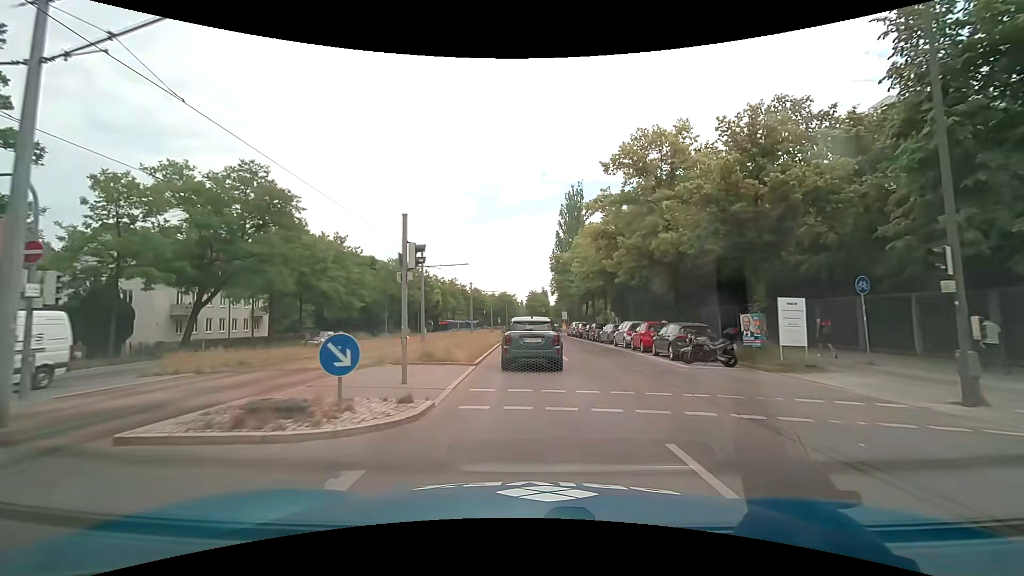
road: secondary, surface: asphalt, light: Day
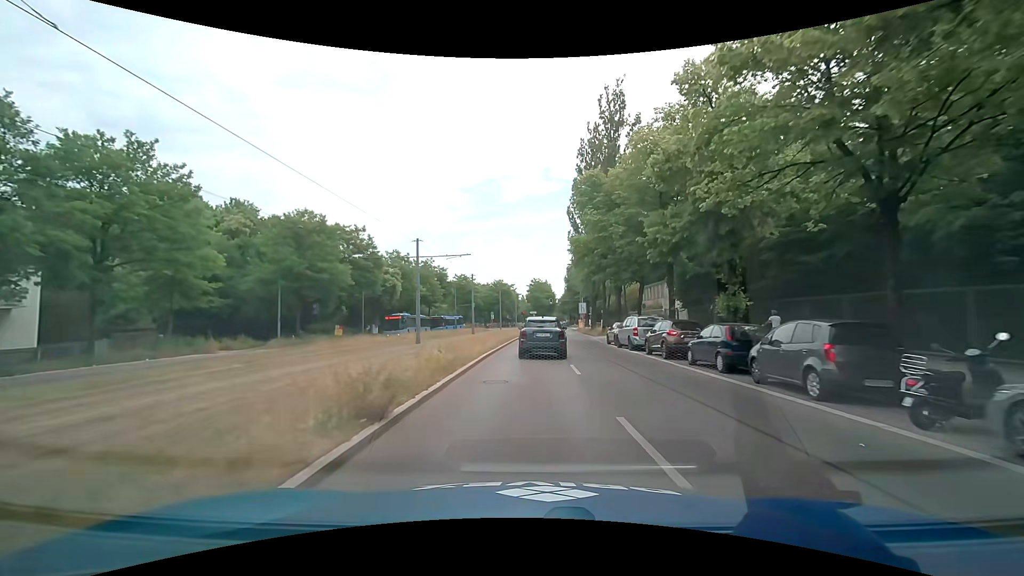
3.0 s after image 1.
(0.0, +32.8) m; 0°
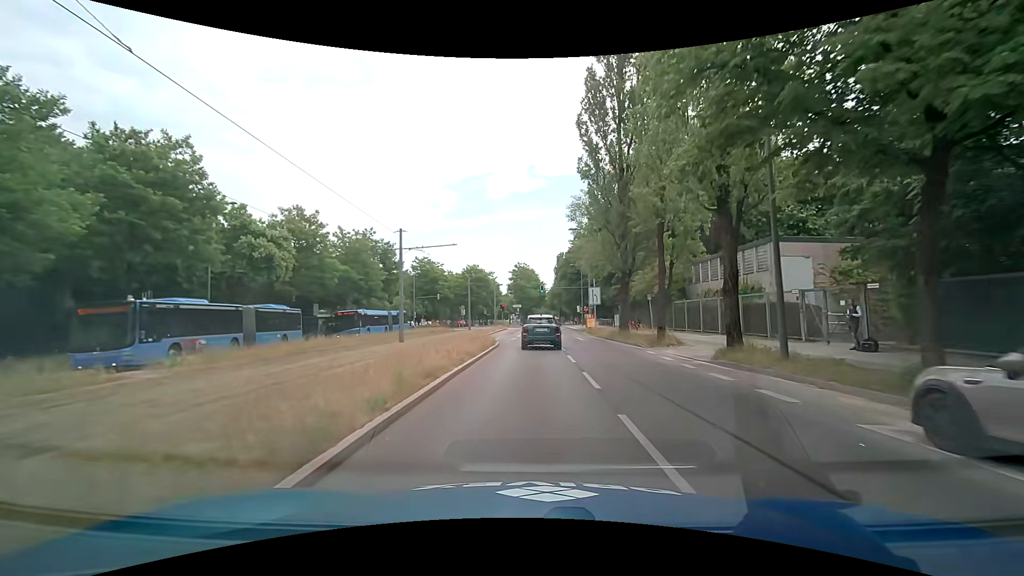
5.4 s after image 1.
(+0.4, +27.5) m; +2°
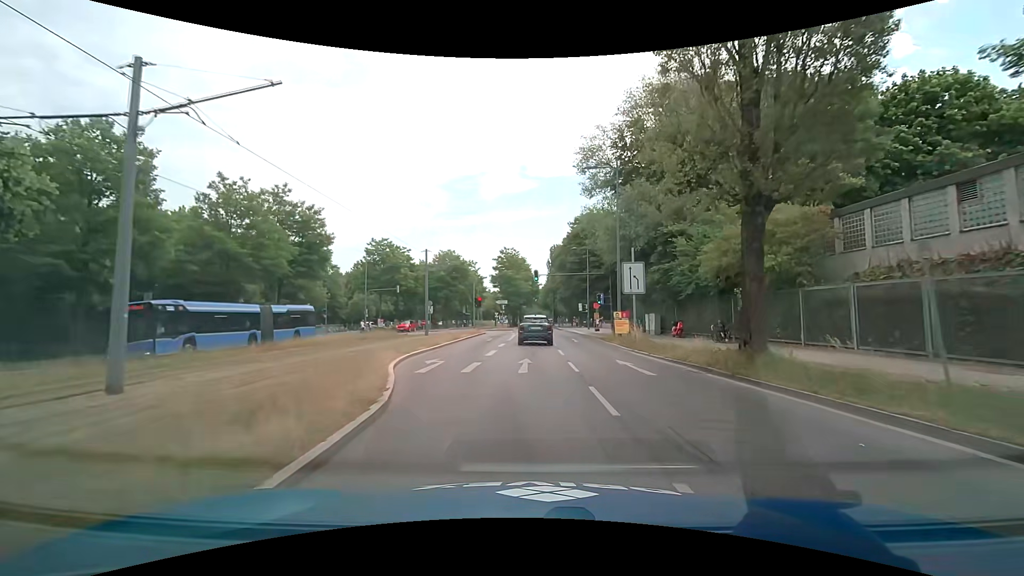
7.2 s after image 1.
(+0.1, +20.7) m; 0°
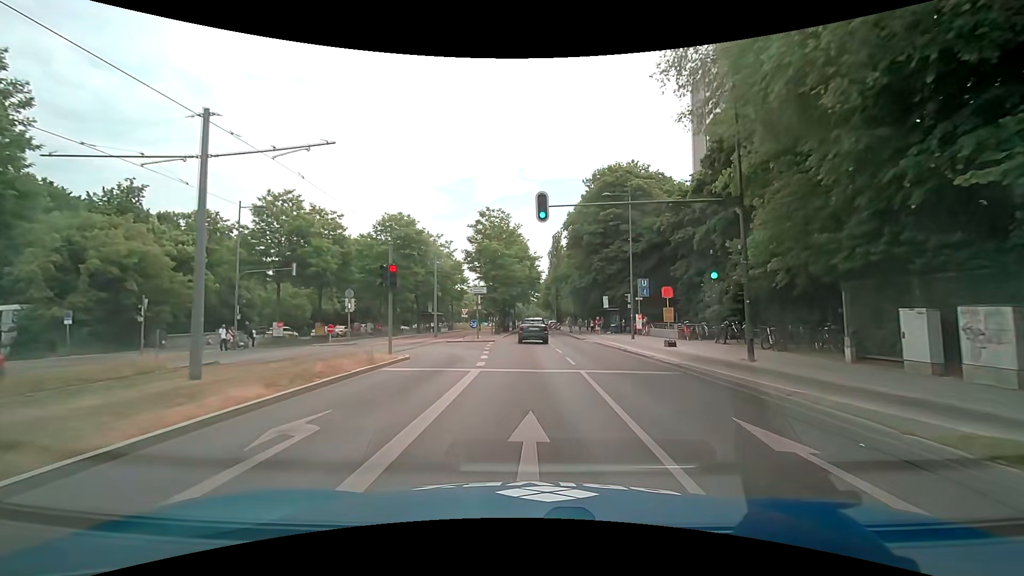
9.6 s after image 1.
(+0.4, +27.9) m; +1°
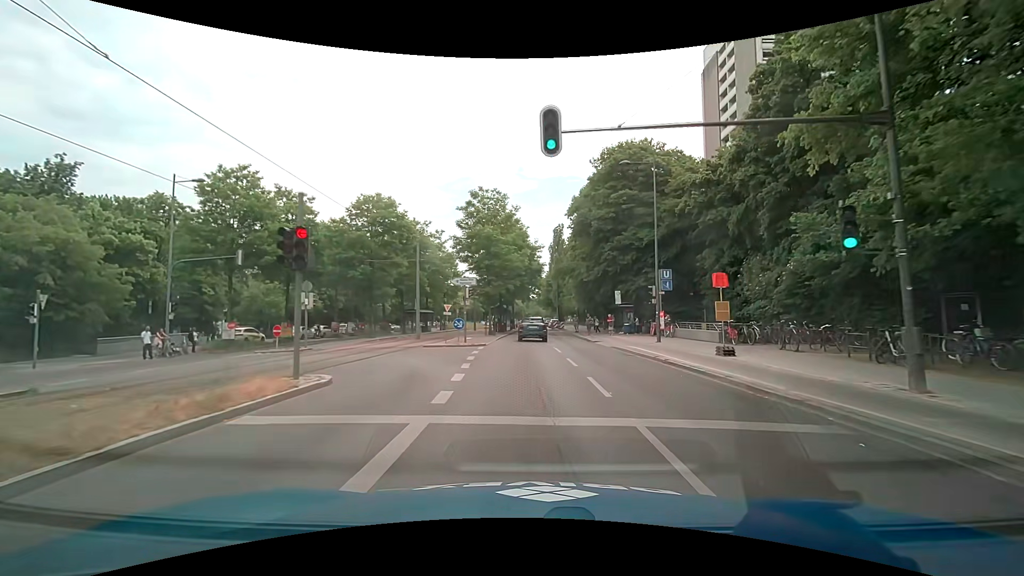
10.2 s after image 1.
(0.0, +6.9) m; 0°
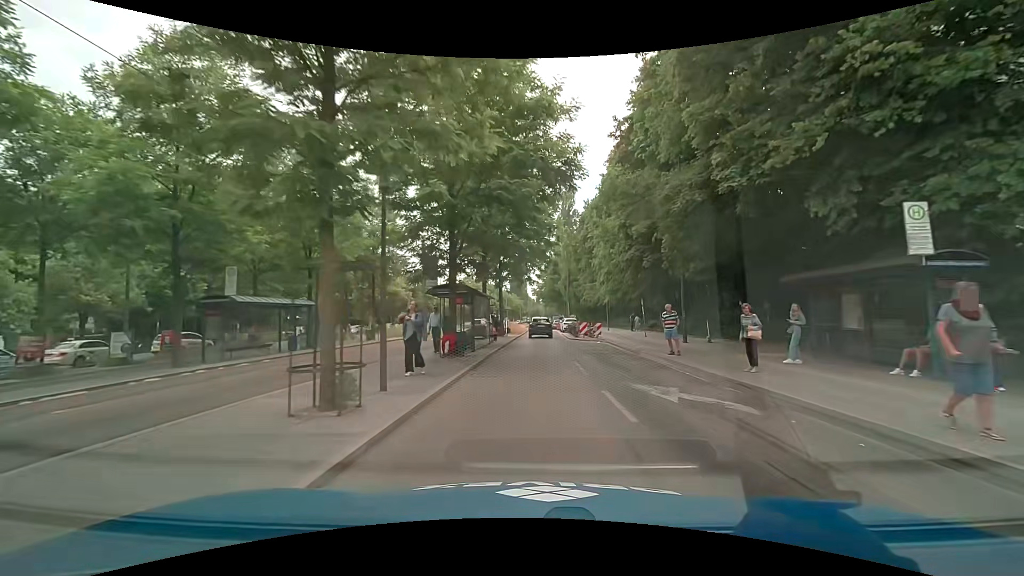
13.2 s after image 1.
(-0.5, +32.8) m; 0°
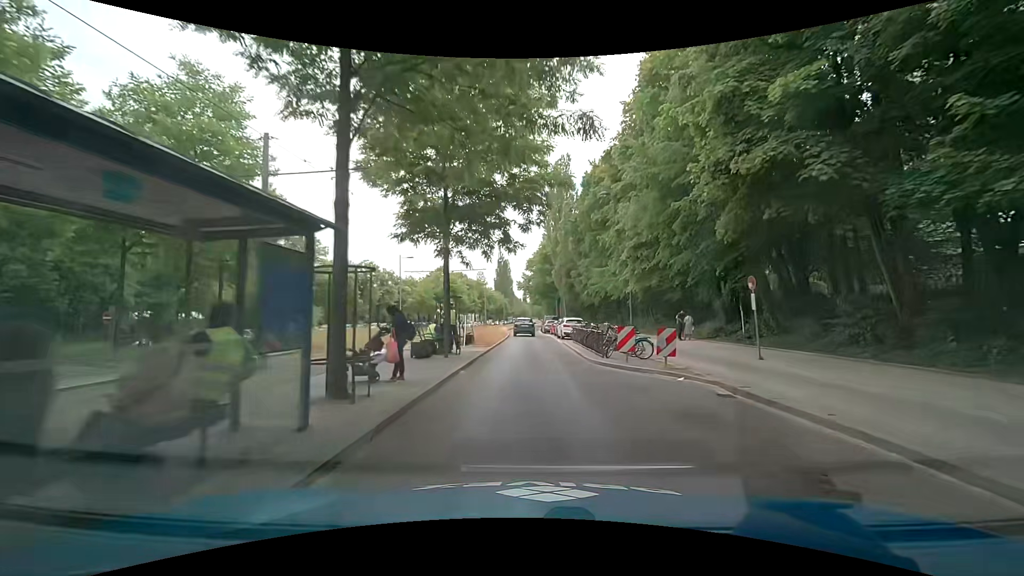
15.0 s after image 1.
(+0.3, +19.2) m; +2°
(0, +10) (0, +20) (0, +30) (-1, +40) (-1, +50) (-2, +60) (-2, +70) (-2, +80) (-2, +90) (-2, +100) m
